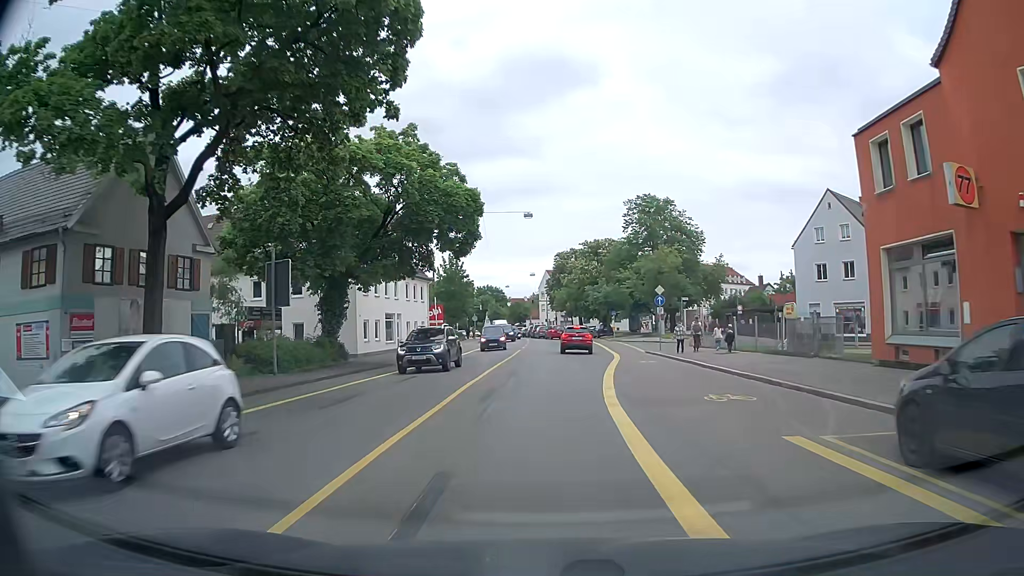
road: tertiary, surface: asphalt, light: Day
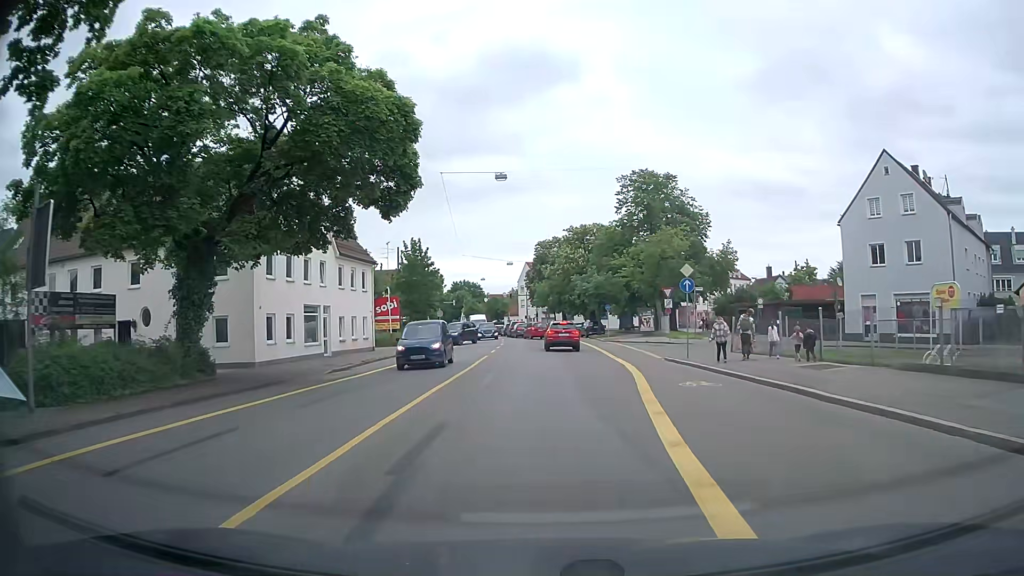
(+0.1, +12.0) m; +2°
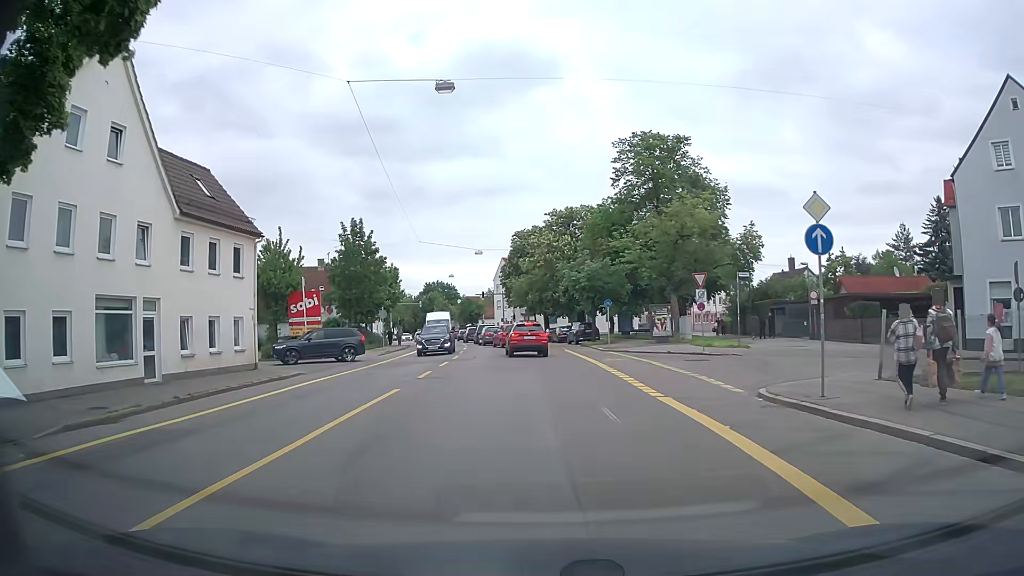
(+0.3, +15.0) m; +1°
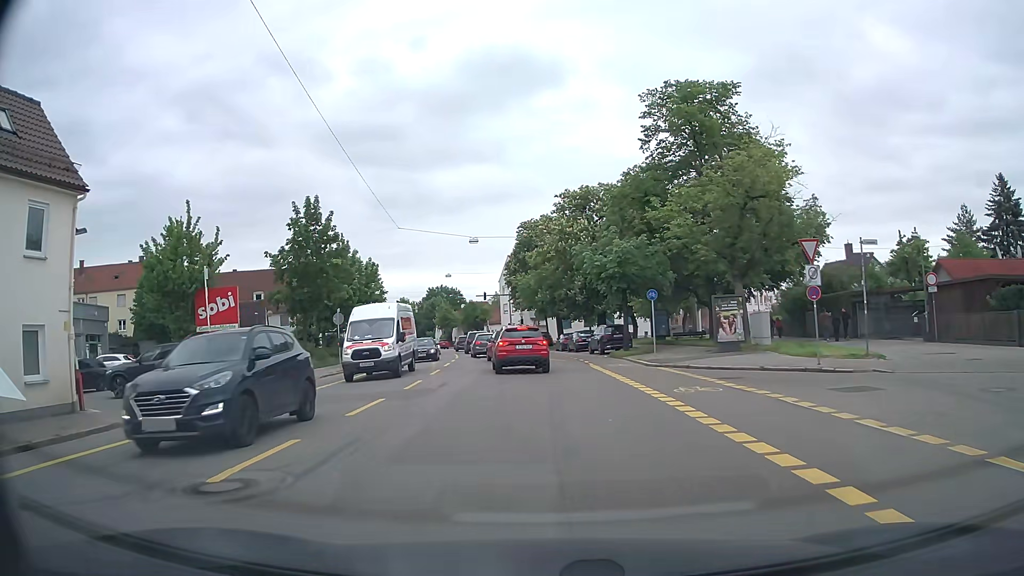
(-0.1, +12.6) m; -1°
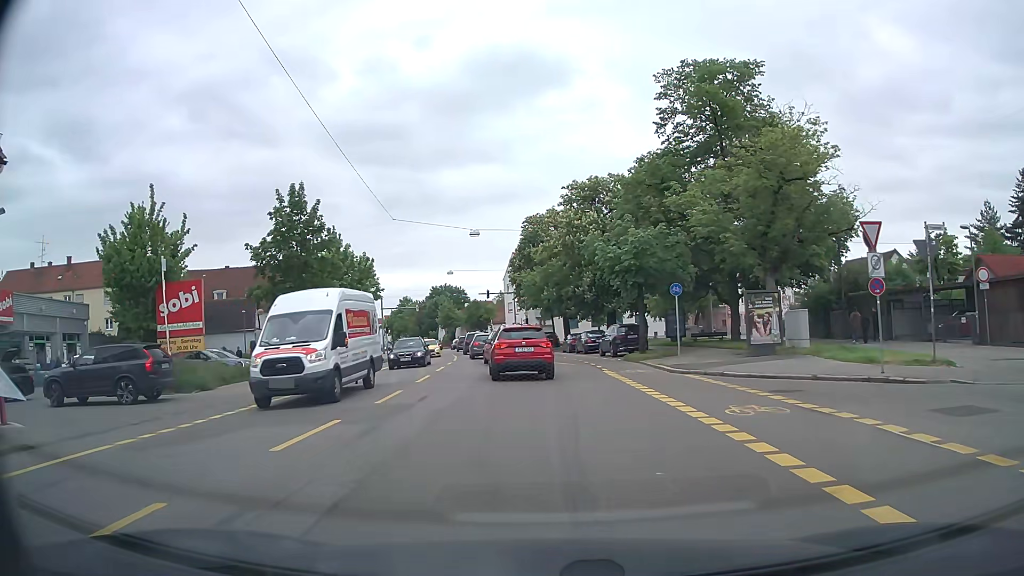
(0.0, +3.6) m; 0°
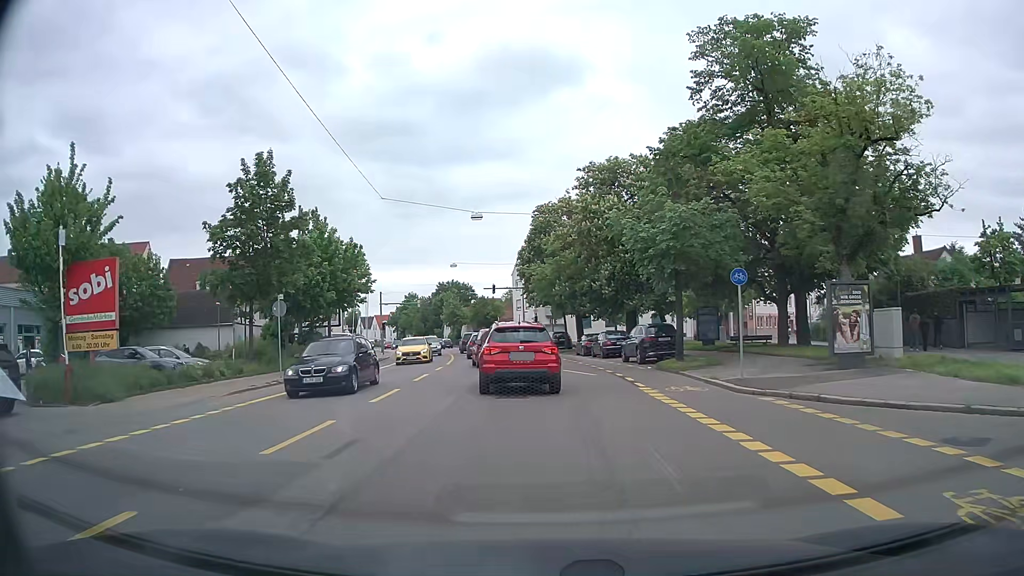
(0.0, +6.2) m; -1°
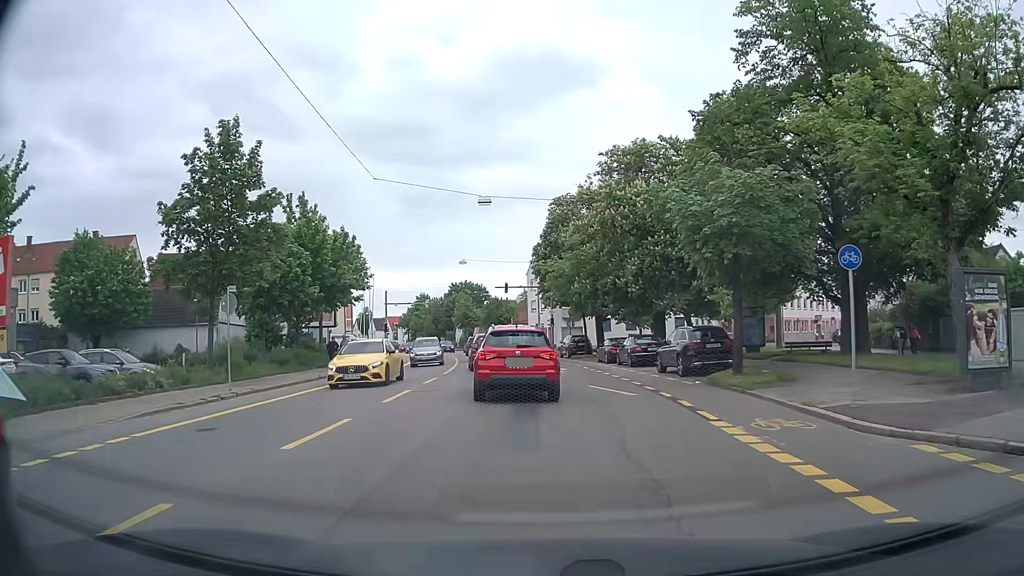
(0.0, +5.6) m; 0°
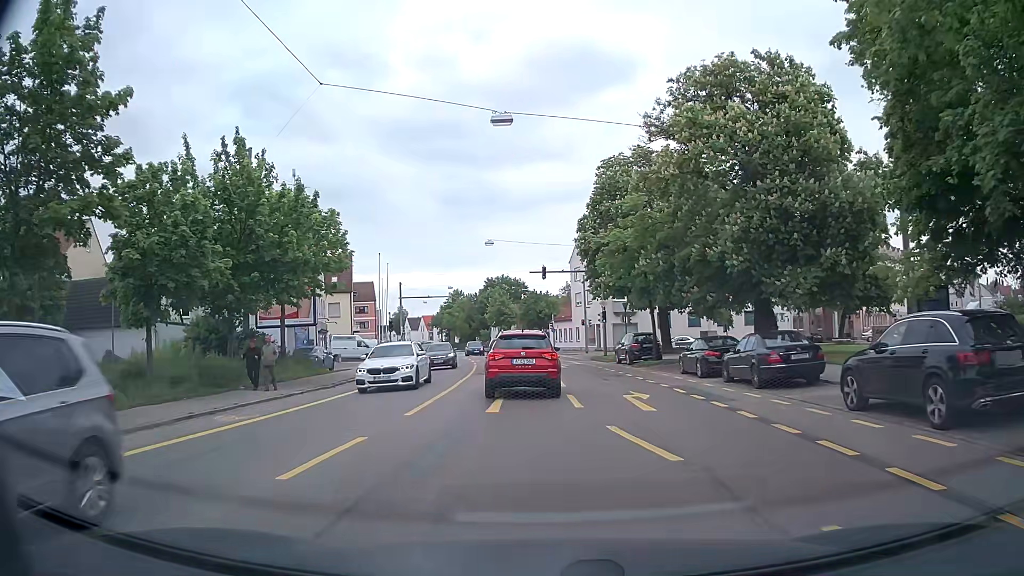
(-0.5, +13.9) m; -5°
(0, +10) (-1, +20) (-1, +30) (-2, +40) (-2, +50) (-3, +60) (-3, +70) (-5, +80) (-7, +90) (-10, +99) m
